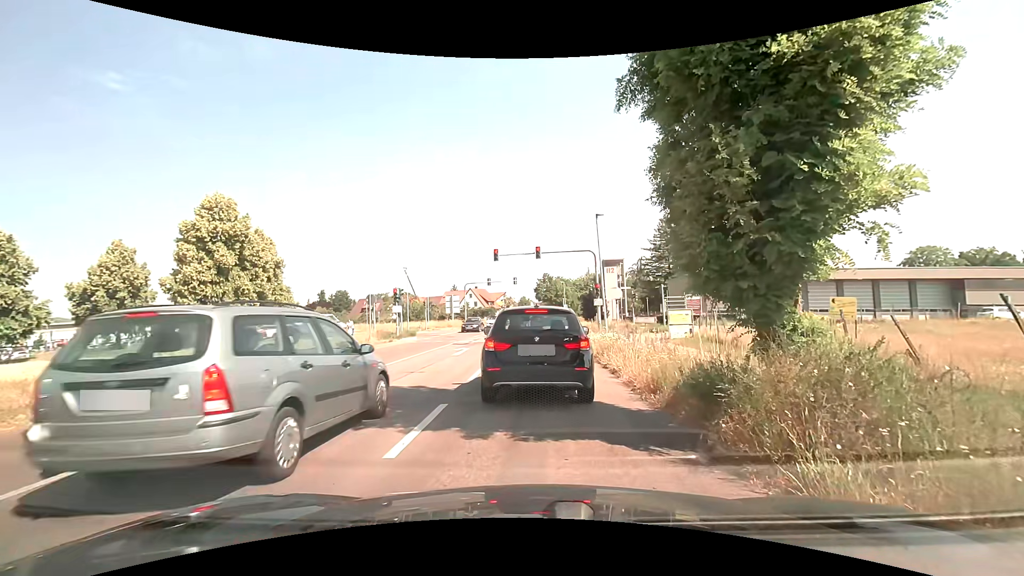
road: secondary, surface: asphalt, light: Day
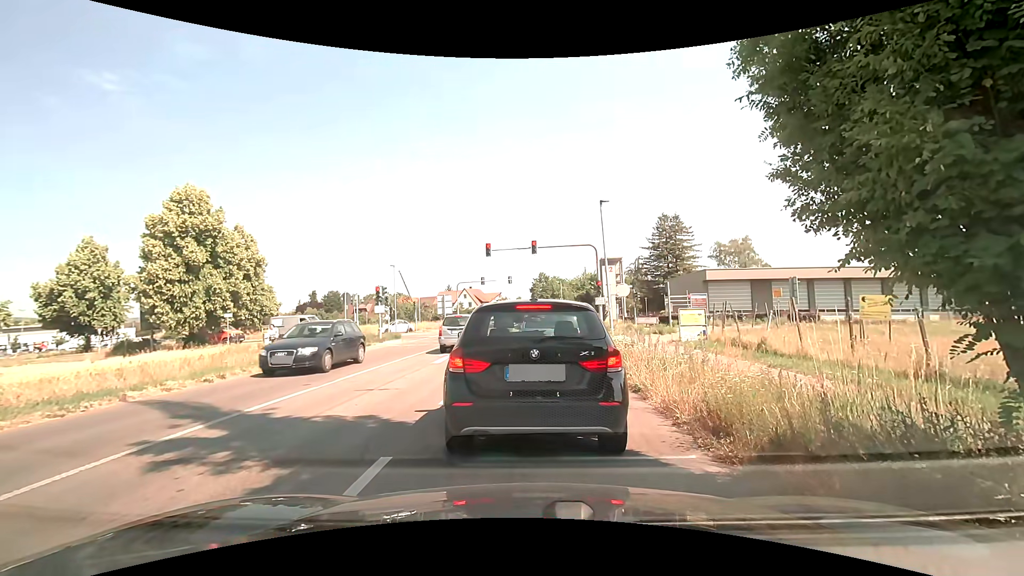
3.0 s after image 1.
(0.0, +2.8) m; 0°
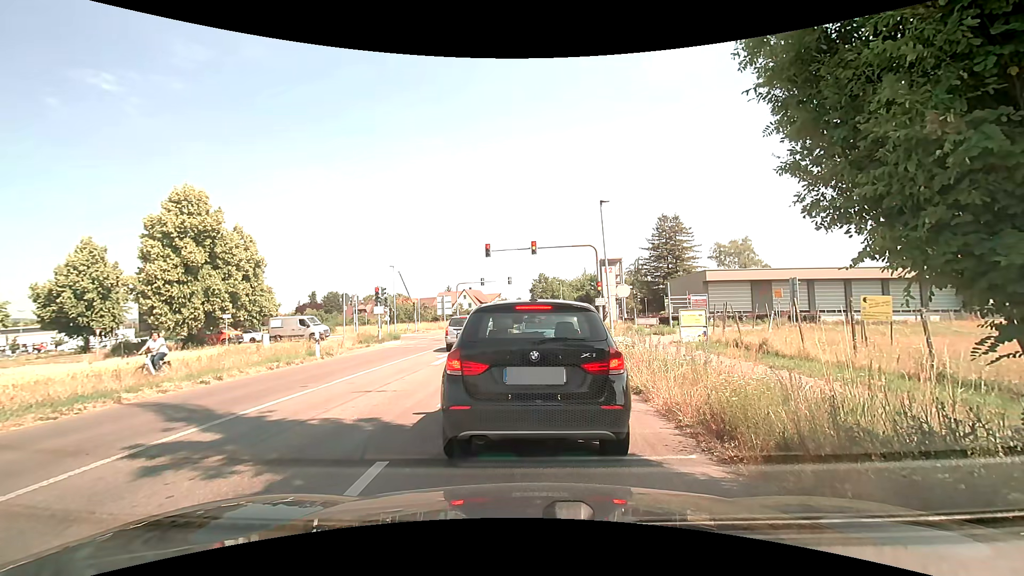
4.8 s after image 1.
(0.0, +0.2) m; 0°
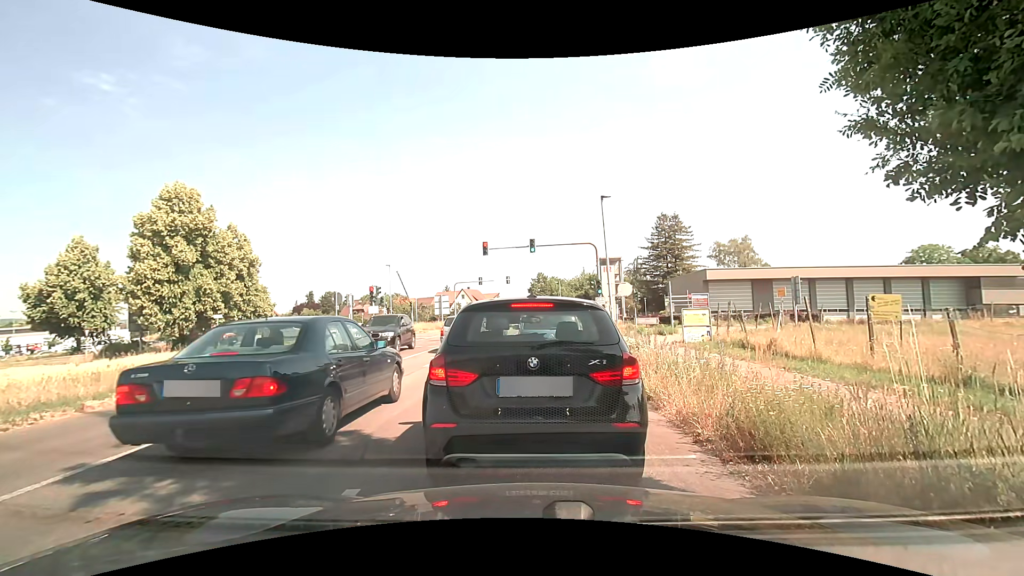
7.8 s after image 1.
(0.0, +0.8) m; 0°
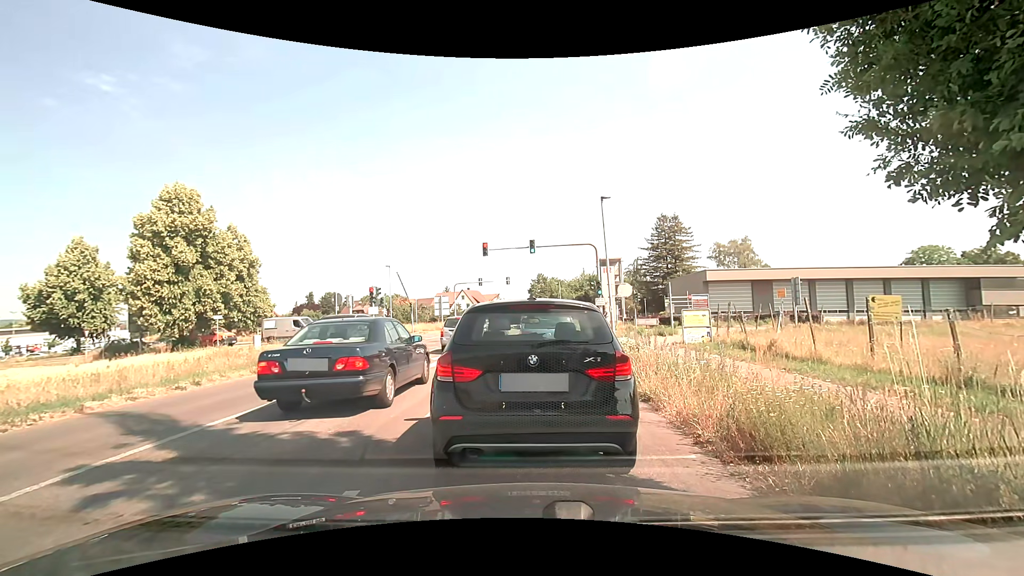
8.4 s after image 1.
(0.0, 0.0) m; 0°
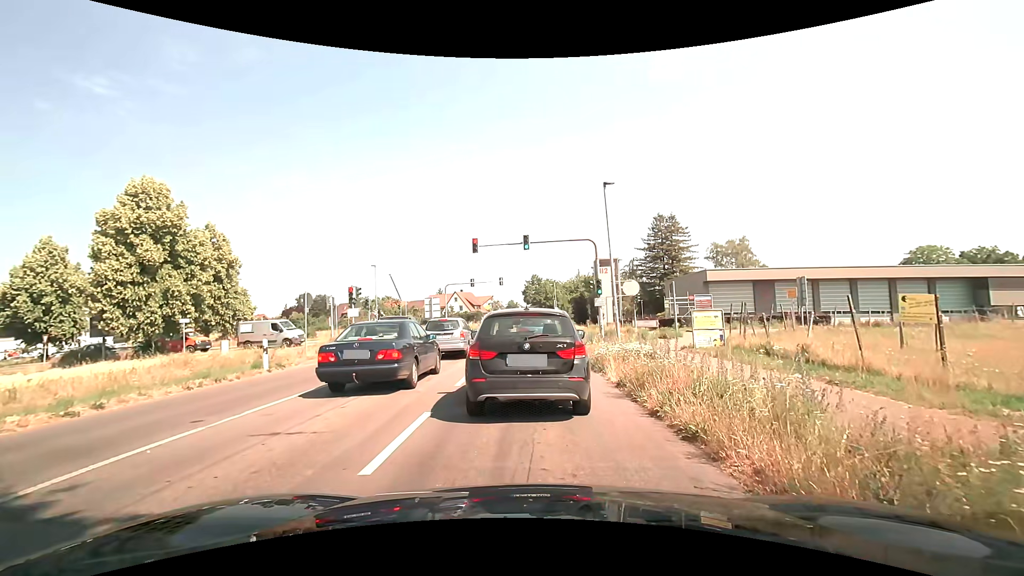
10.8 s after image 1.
(0.0, +2.7) m; -1°
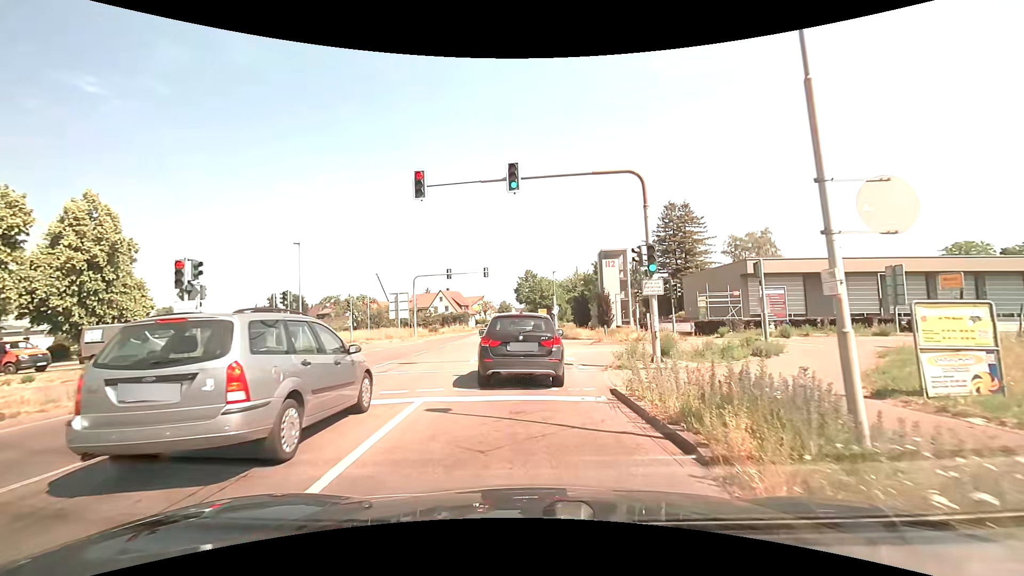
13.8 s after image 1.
(+0.3, +13.8) m; +1°
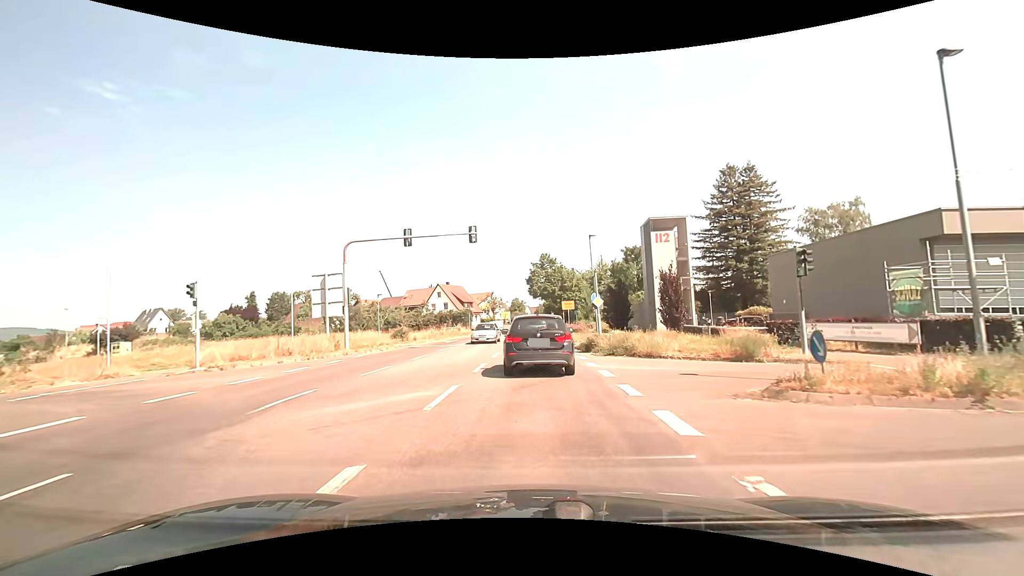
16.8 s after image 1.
(-0.2, +21.2) m; -2°
